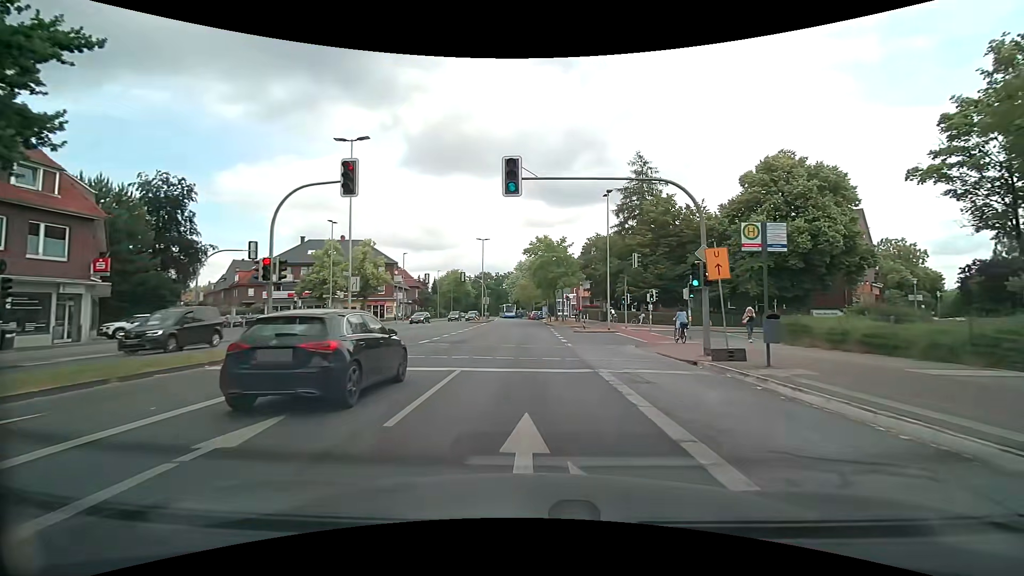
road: tertiary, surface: asphalt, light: Day
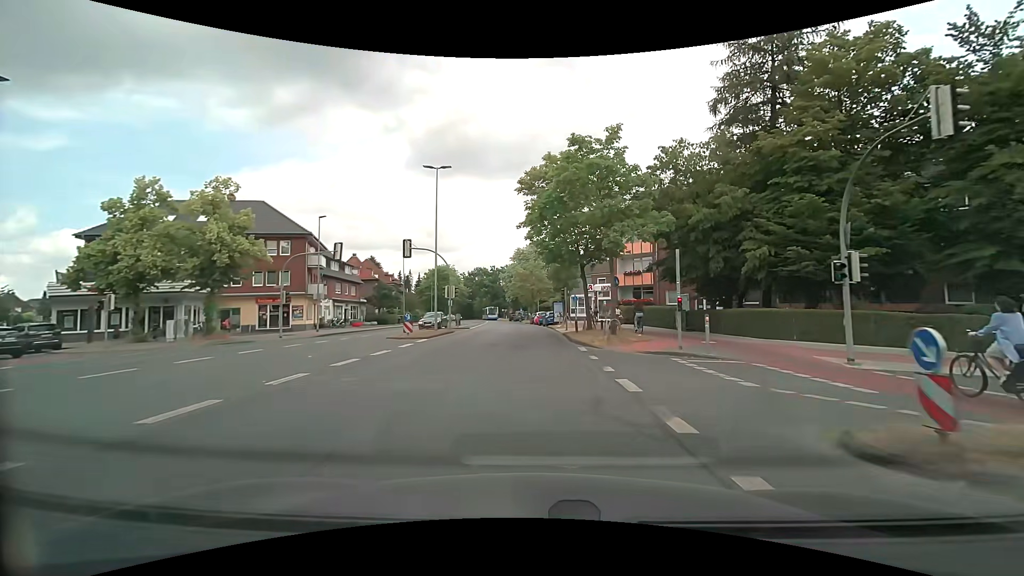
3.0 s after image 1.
(-0.2, +31.6) m; 0°
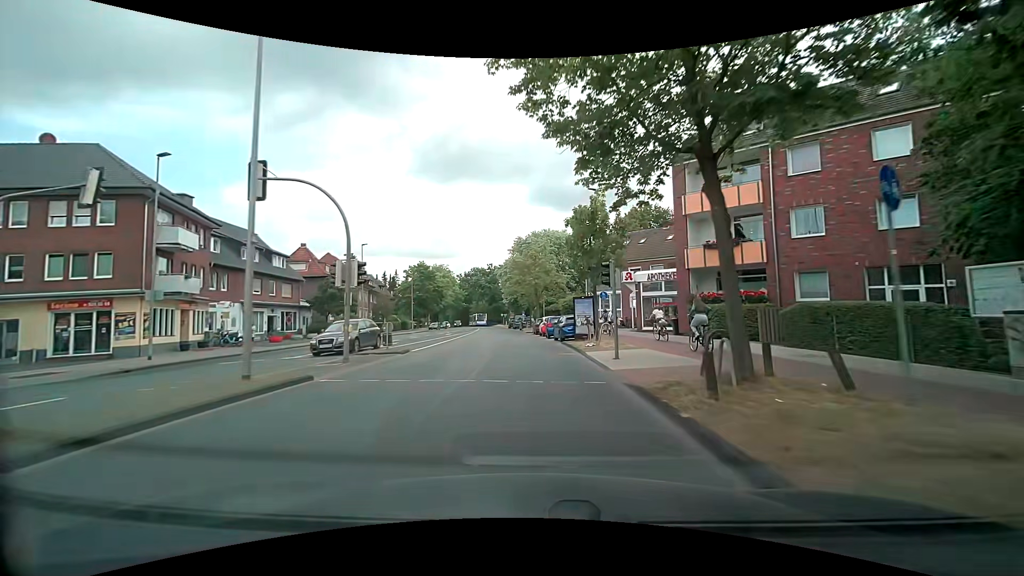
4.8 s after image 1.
(0.0, +20.3) m; 0°
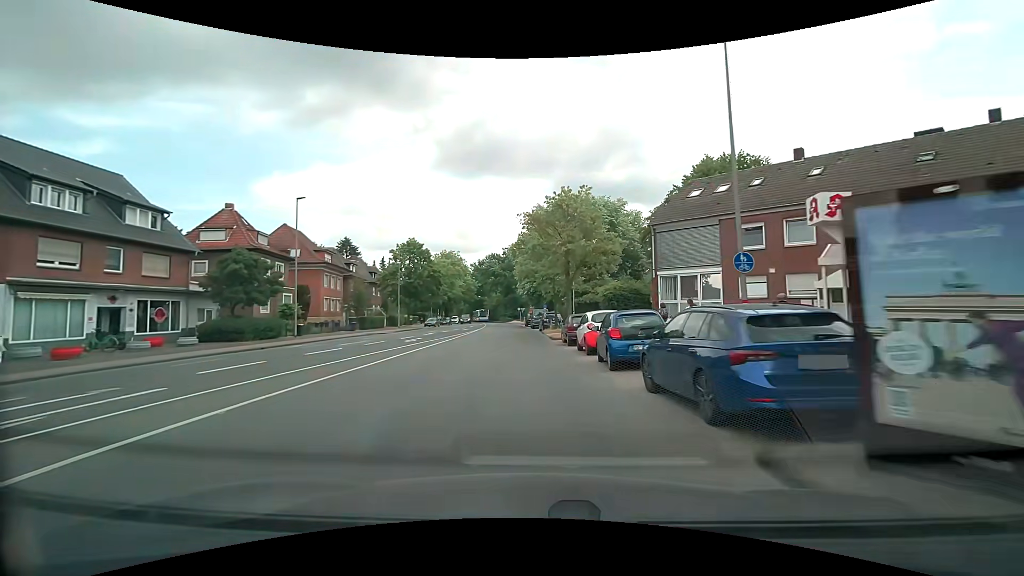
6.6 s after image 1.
(-0.5, +20.9) m; -3°
